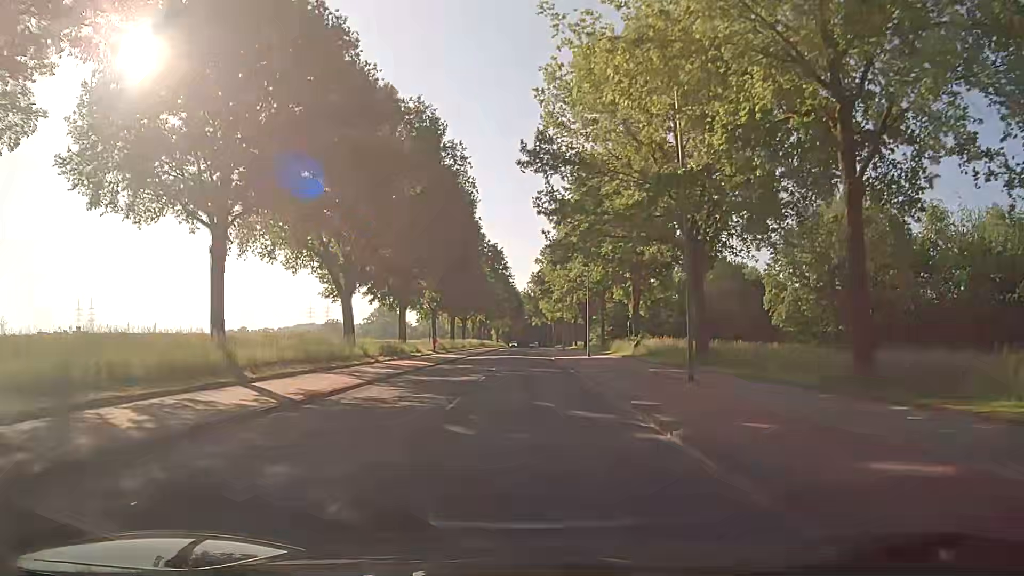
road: secondary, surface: asphalt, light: Day
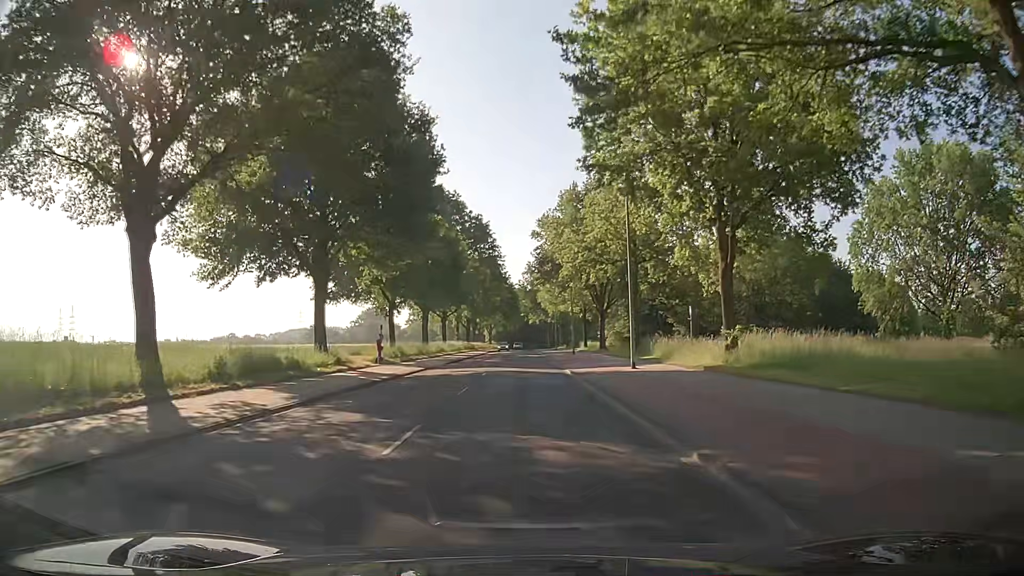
(+0.1, +23.0) m; 0°
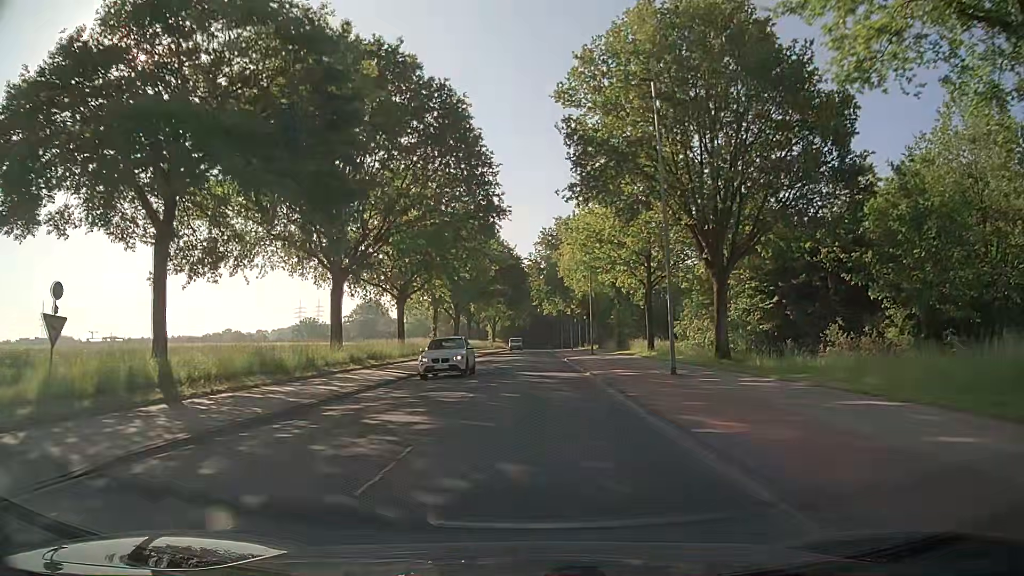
(-0.2, +38.2) m; 0°
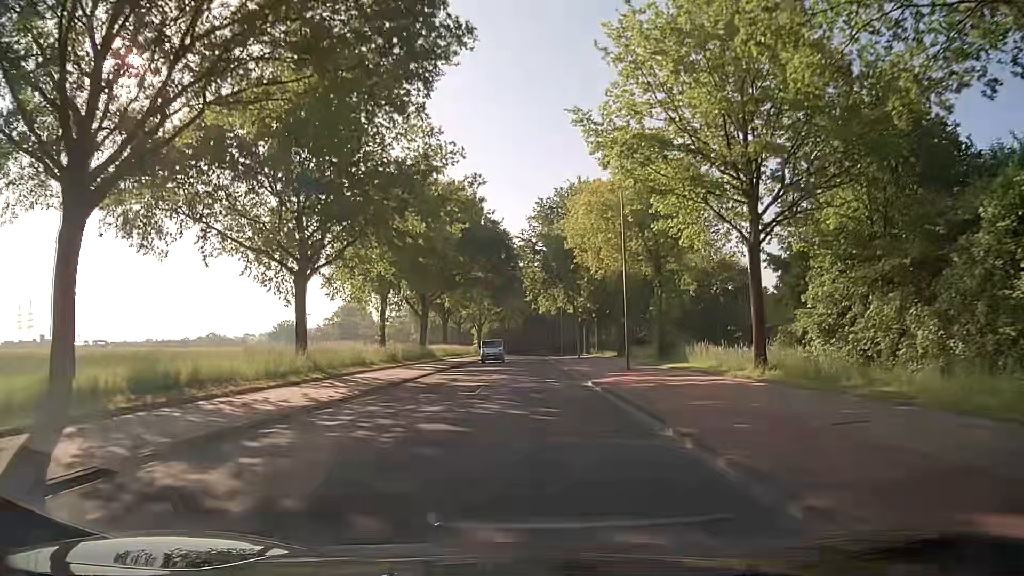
(0.0, +22.9) m; +1°
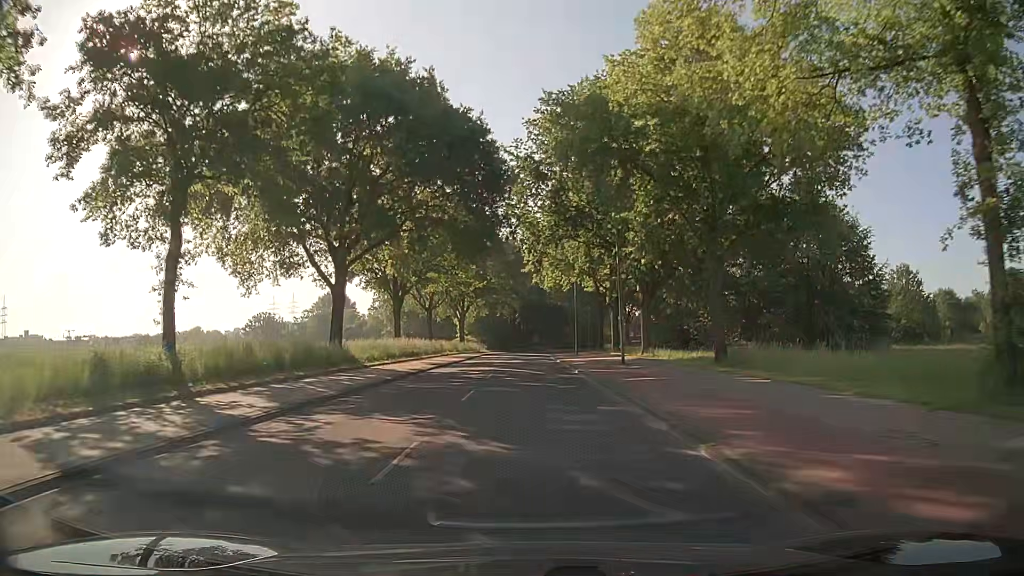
(-0.1, +30.6) m; -1°
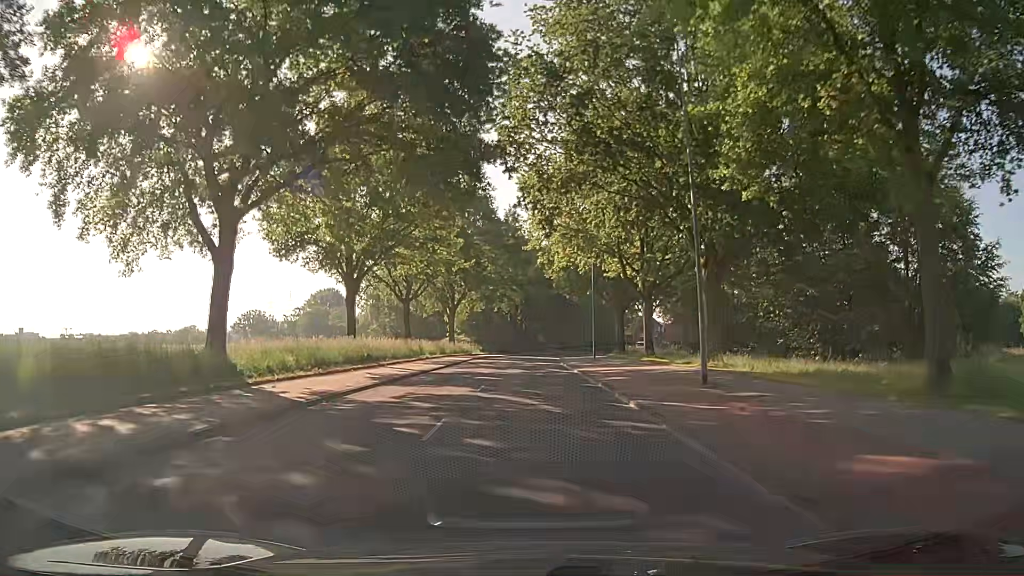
(0.0, +15.4) m; 0°
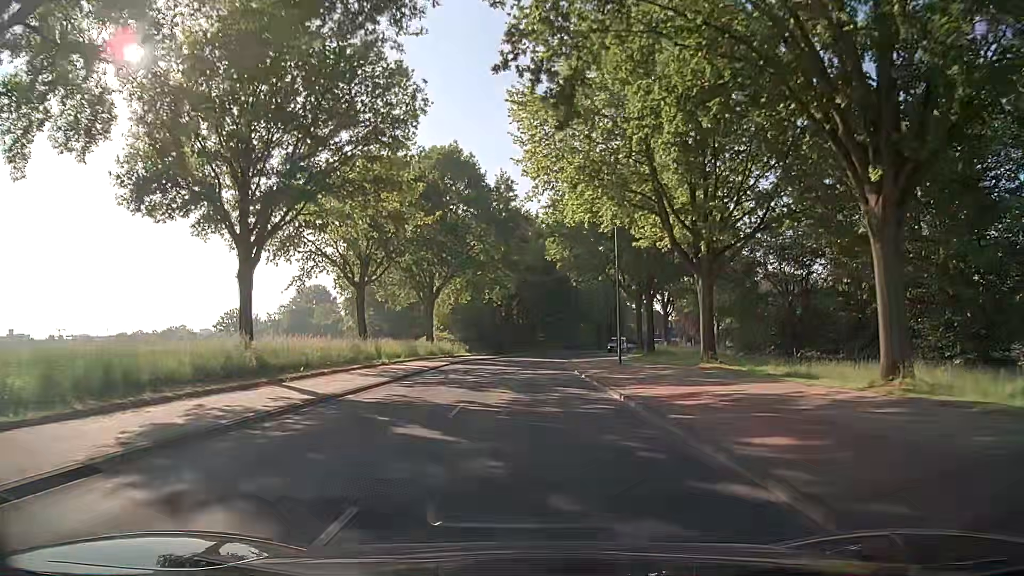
(0.0, +15.4) m; 0°
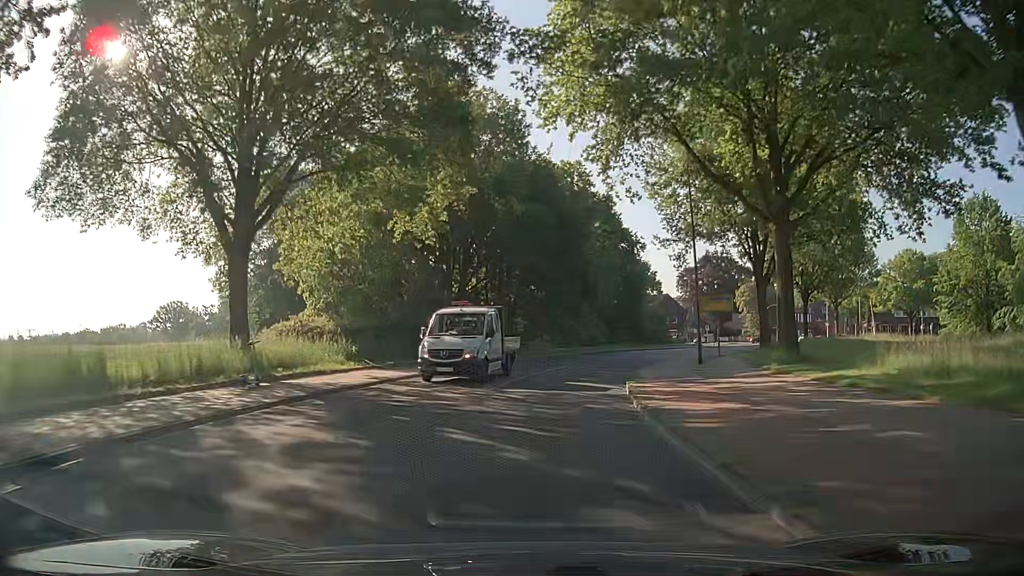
(+0.5, +38.3) m; +2°
